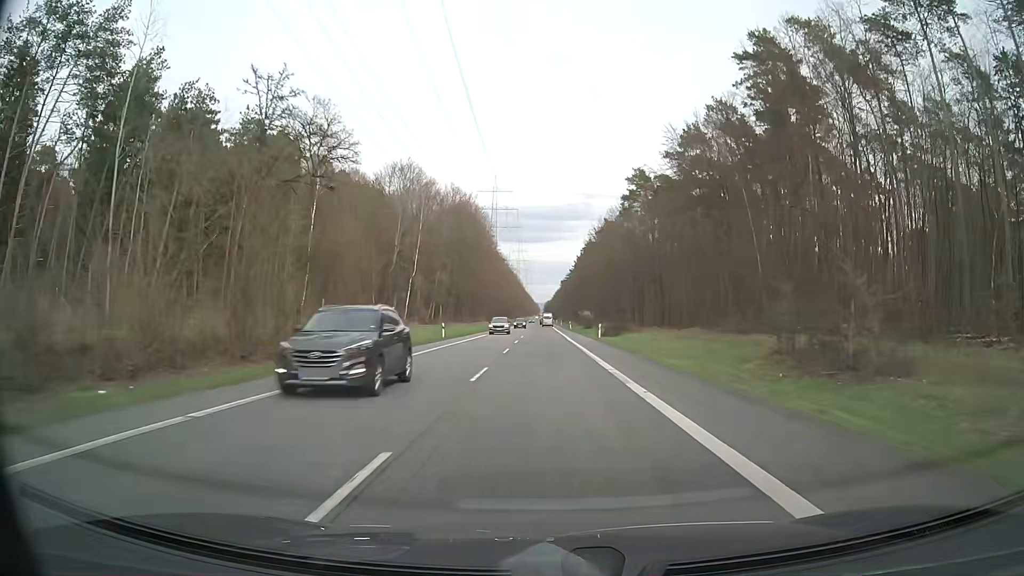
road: secondary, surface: asphalt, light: Day
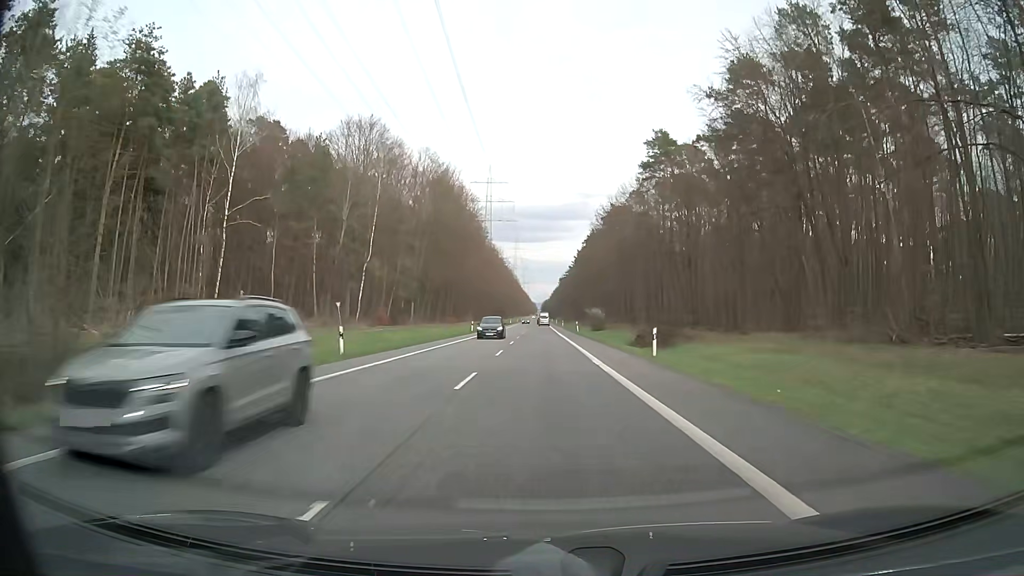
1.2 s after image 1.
(-0.1, +26.2) m; 0°
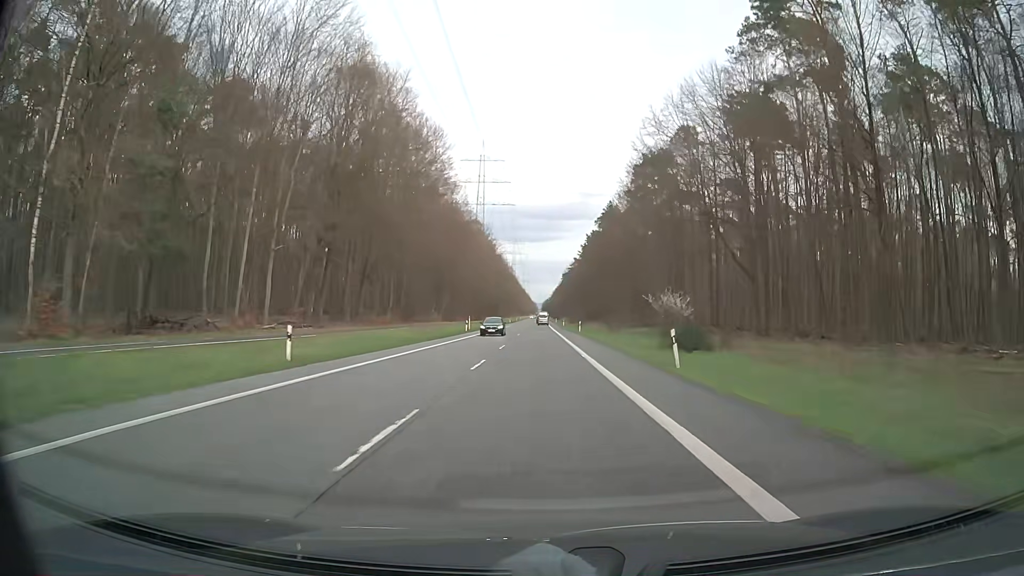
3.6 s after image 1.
(+0.1, +55.5) m; 0°
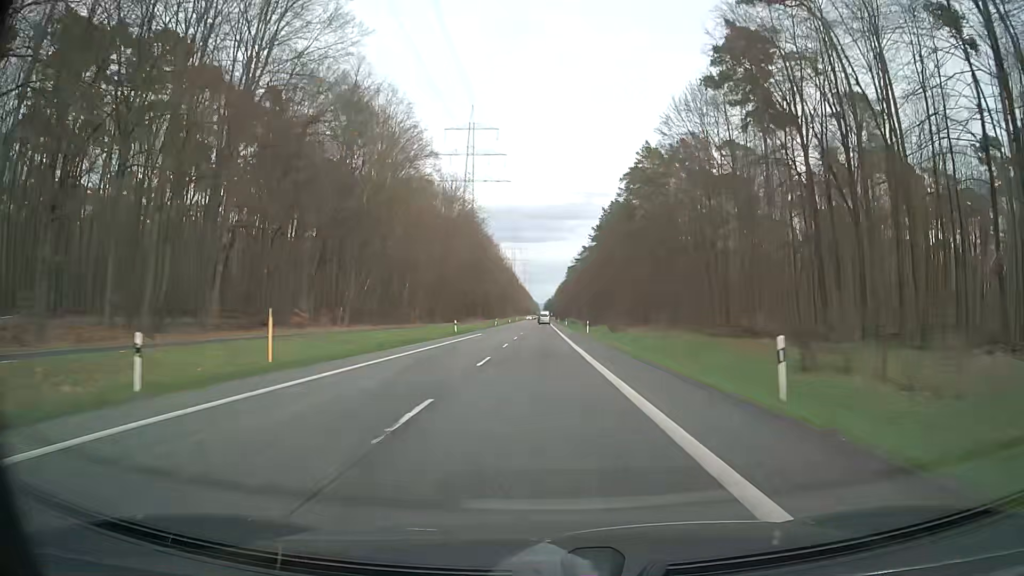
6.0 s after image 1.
(-0.1, +59.1) m; 0°
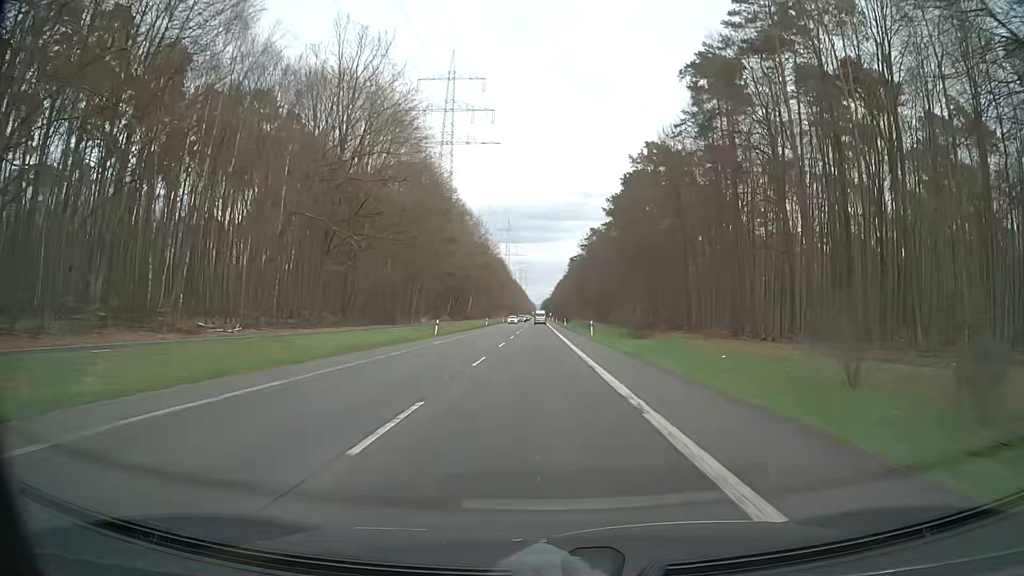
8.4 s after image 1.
(+0.1, +61.2) m; +1°
(0, +10) (0, +20) (0, +30) (0, +40) (0, +50) (-1, +60) (-1, +70) (-1, +80) (-1, +90) (-1, +100) m
